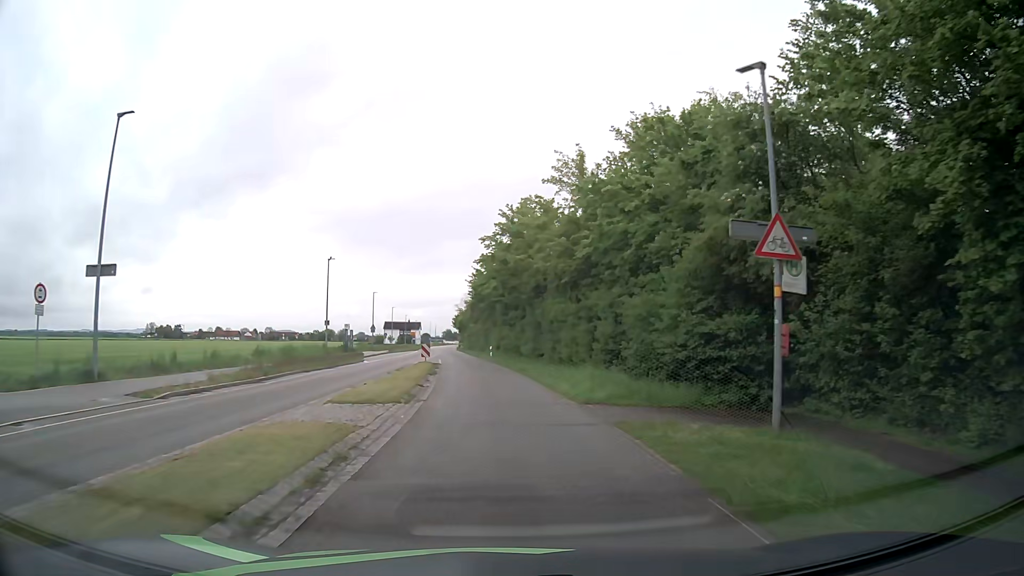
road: secondary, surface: asphalt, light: Day
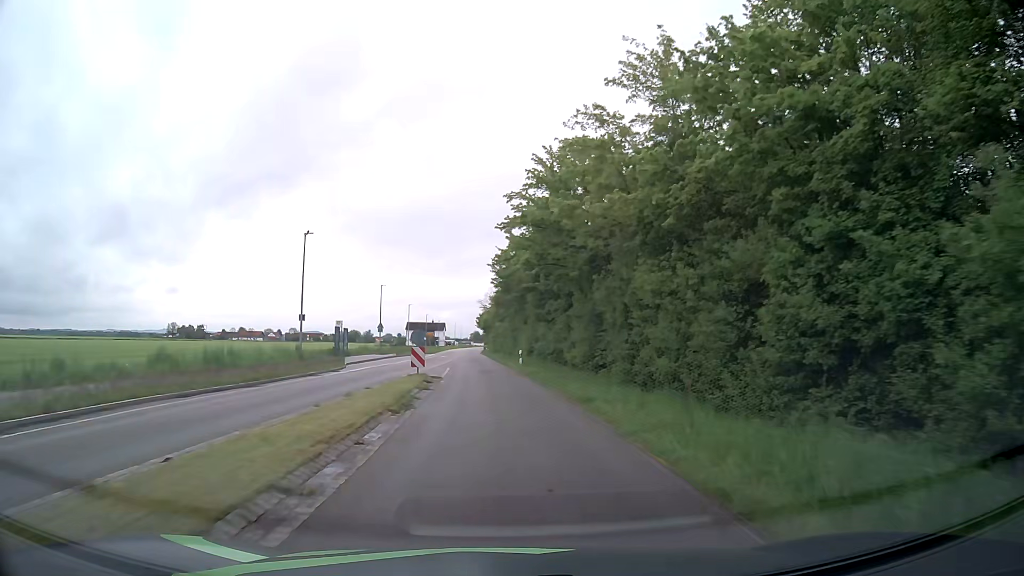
(-0.2, +14.5) m; -2°
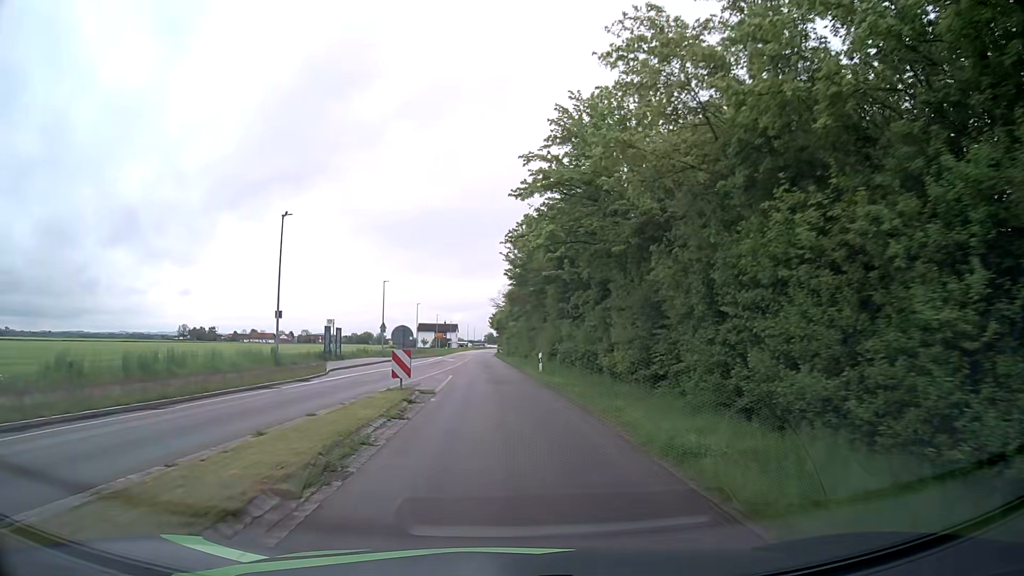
(0.0, +7.2) m; -1°
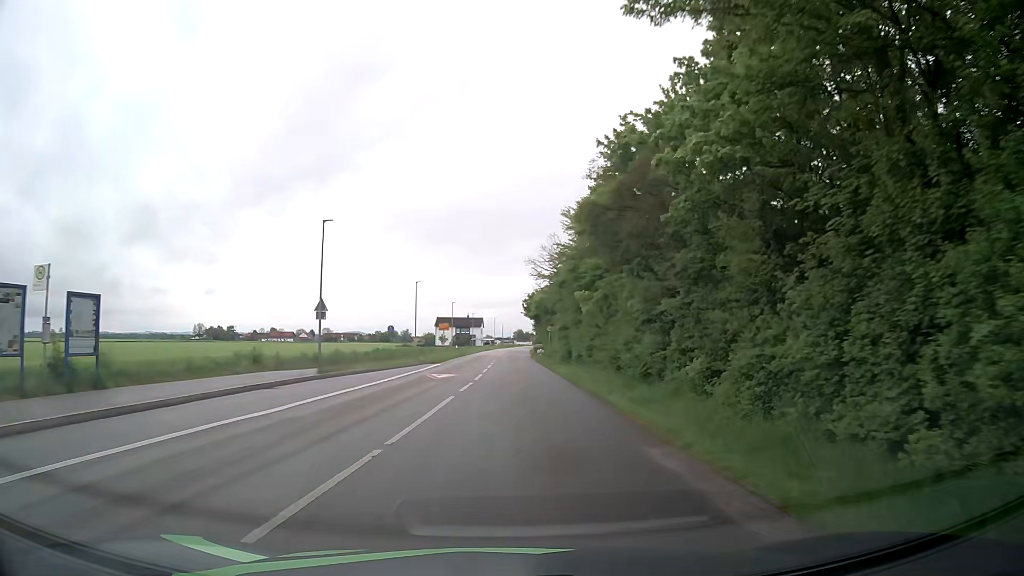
(-1.5, +35.6) m; -3°
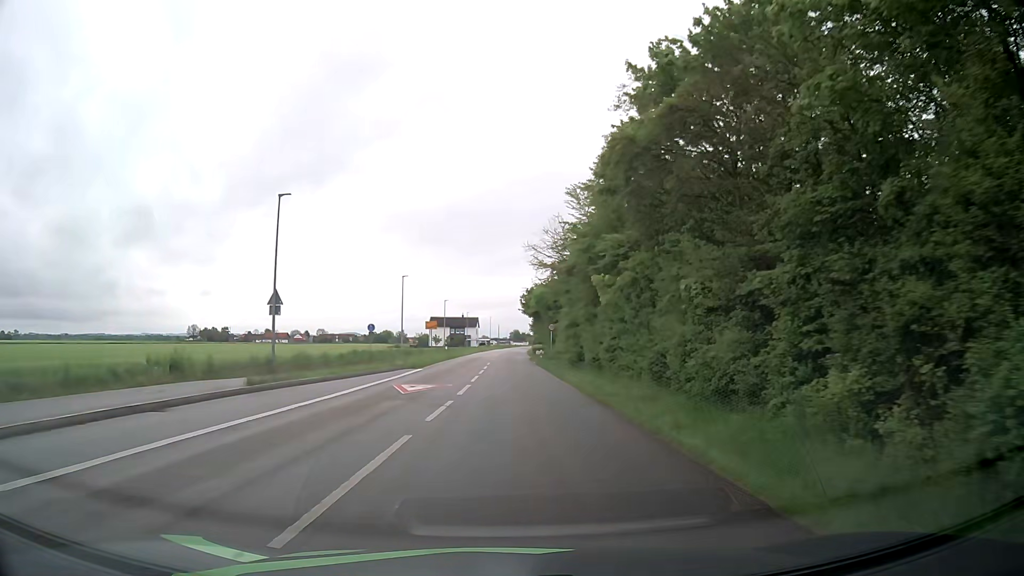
(+0.1, +7.1) m; +1°
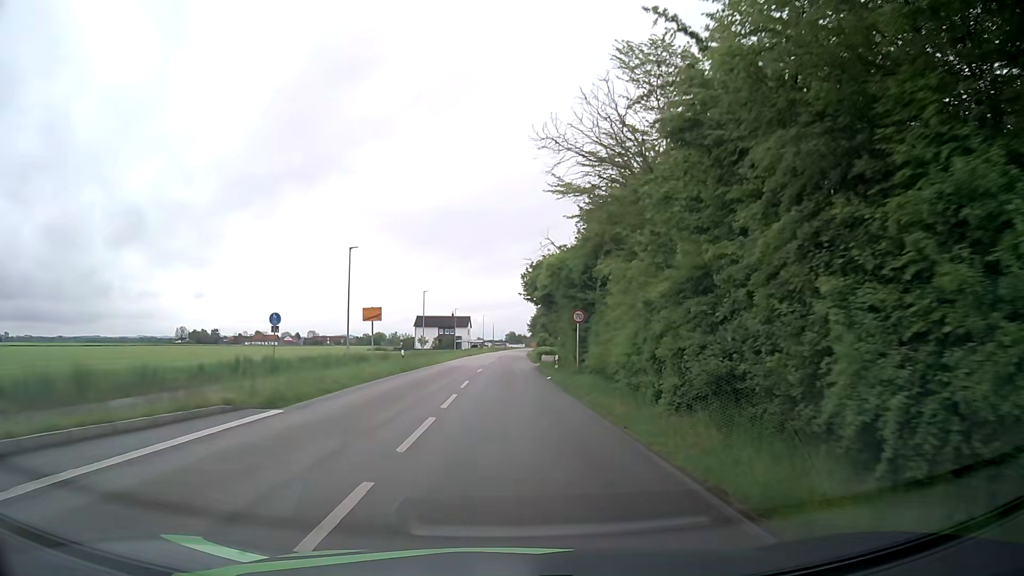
(+0.1, +21.3) m; 0°
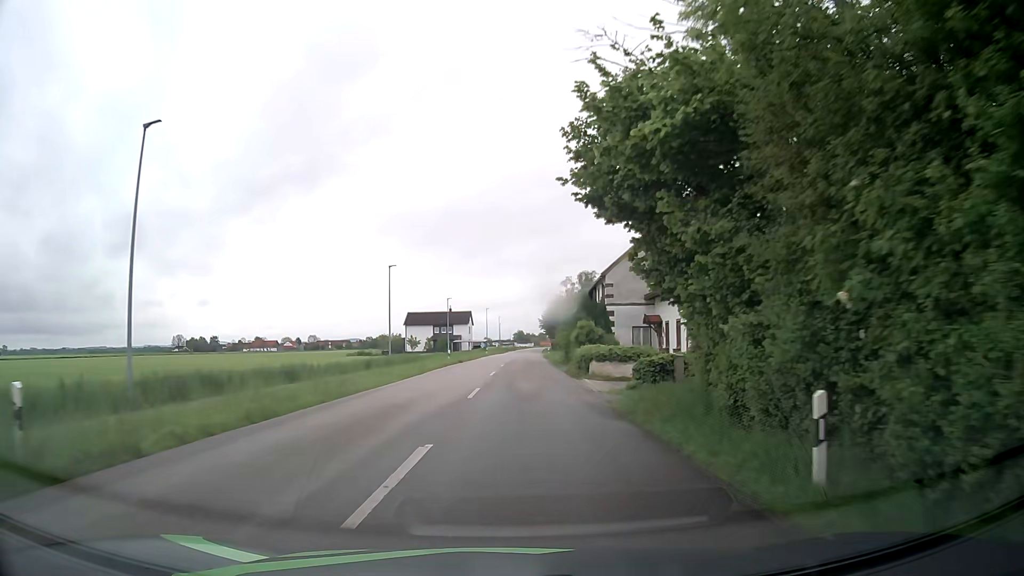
(-0.2, +28.6) m; -1°
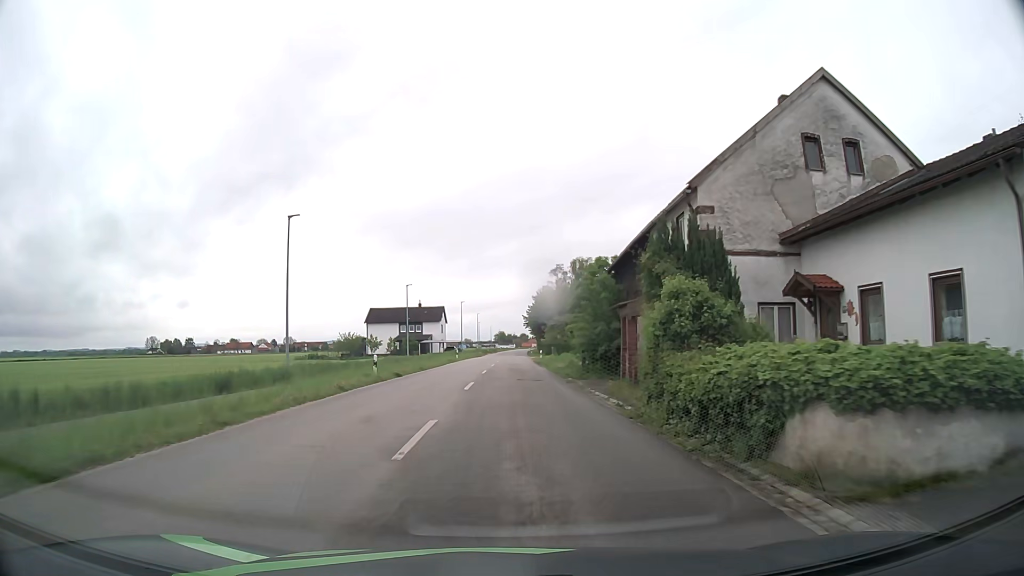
(+0.3, +22.0) m; +2°
(0, +10) (0, +20) (0, +30) (0, +40) (0, +50) (0, +60) (0, +70) (0, +80) (+1, +90) (+1, +100) m
